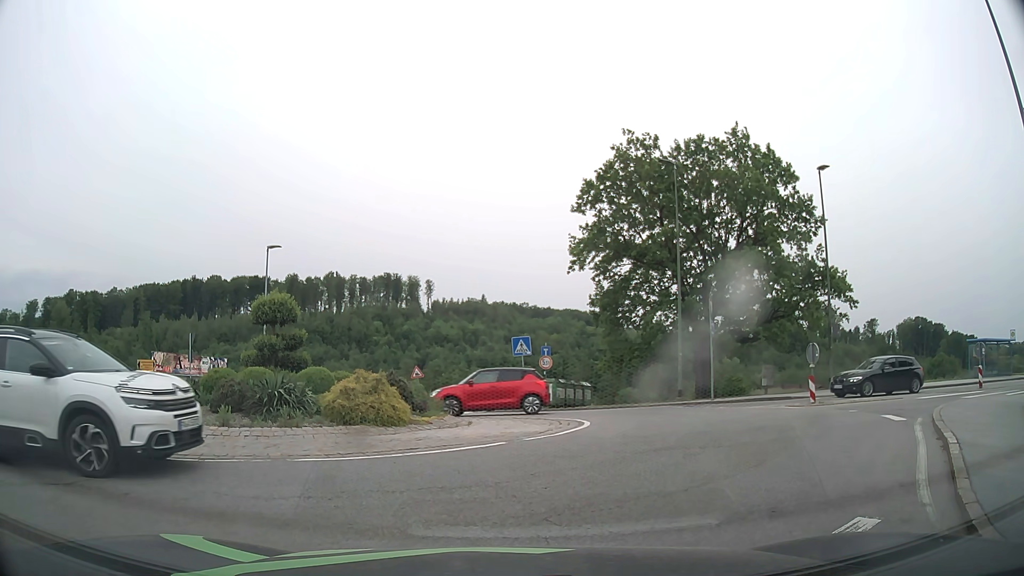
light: Day
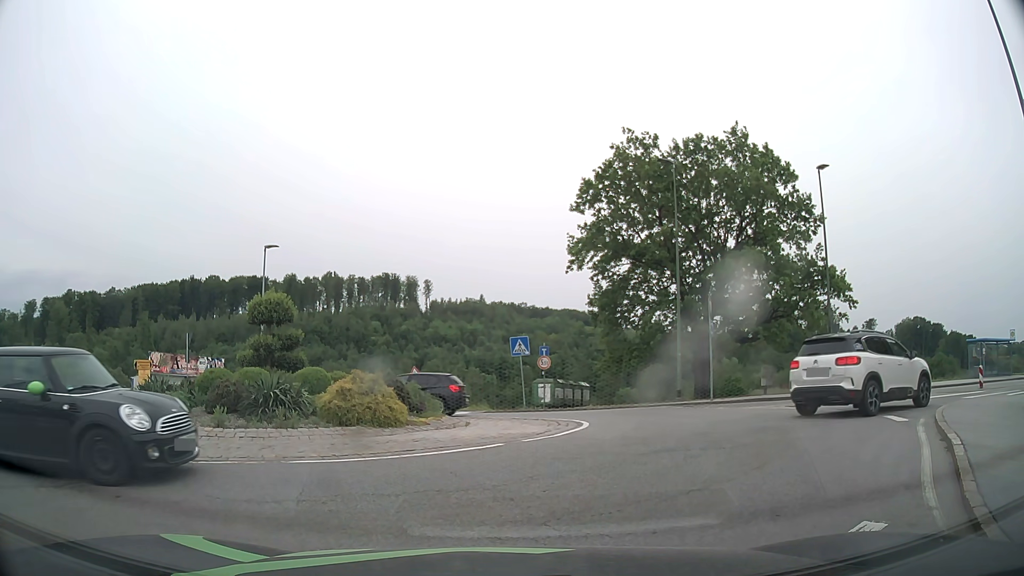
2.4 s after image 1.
(0.0, +0.2) m; 0°
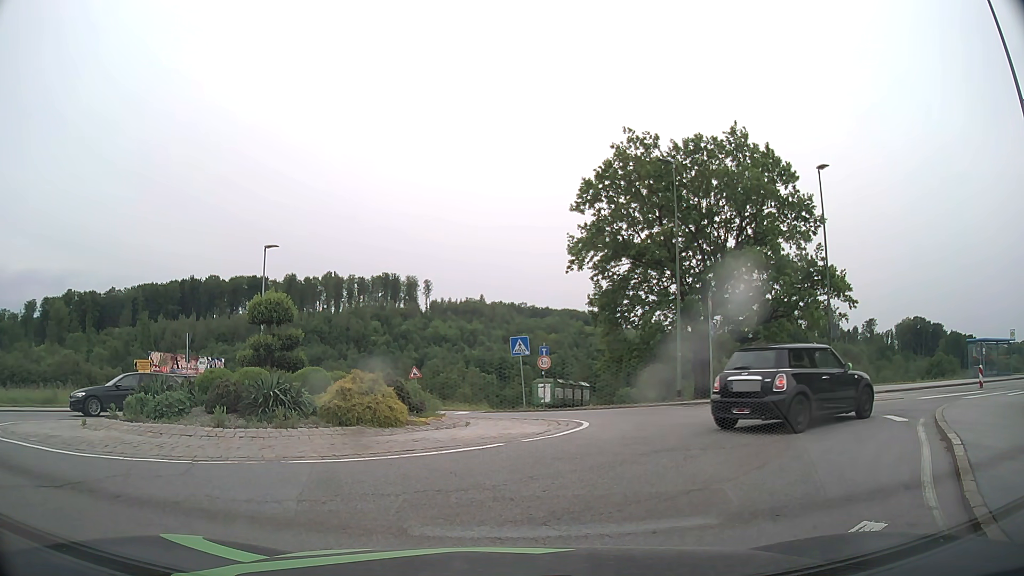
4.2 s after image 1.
(0.0, 0.0) m; 0°
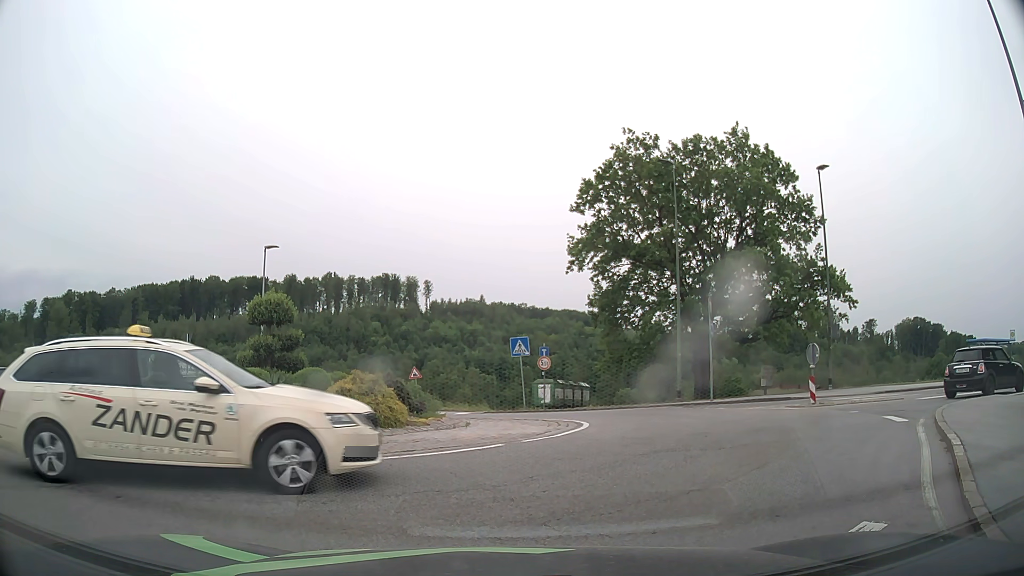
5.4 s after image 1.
(0.0, 0.0) m; 0°
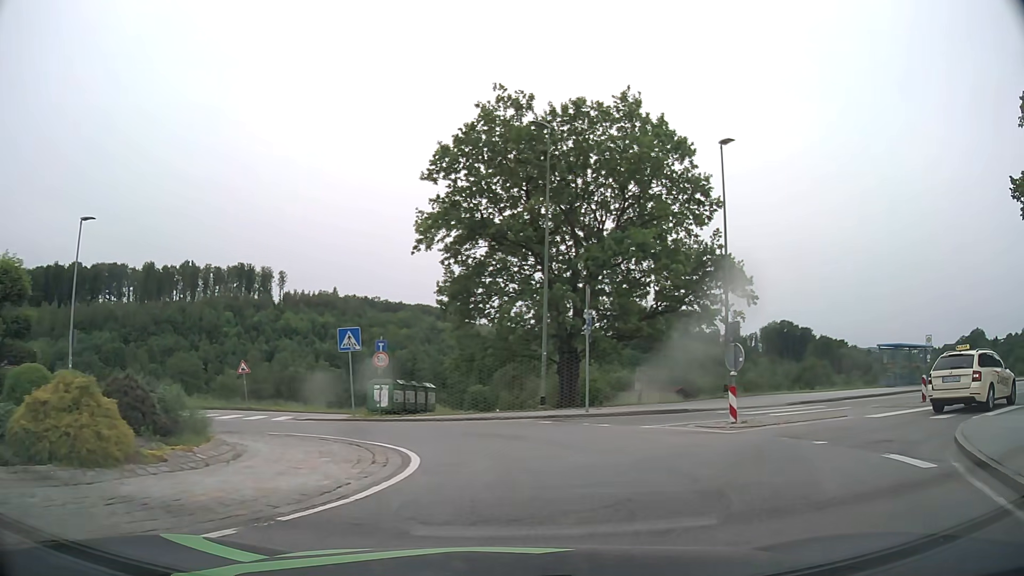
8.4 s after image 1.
(+0.5, +5.5) m; +11°
(+1, +10) (-5, +18) (-14, +16) (-21, +9) (-30, +3) (-39, -1) (-48, -5) (-57, -9) (-66, -13) (-75, -17) m
